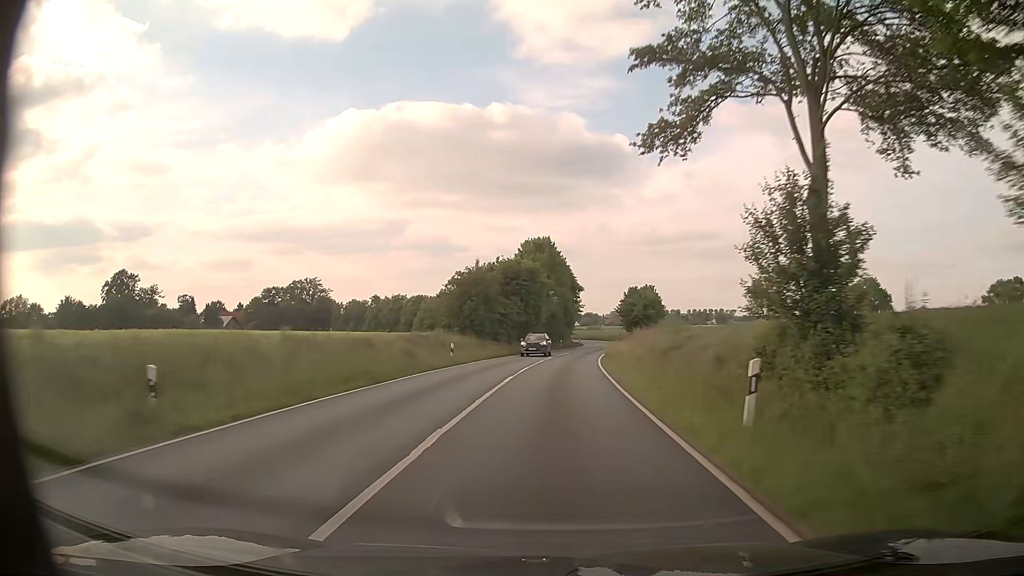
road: primary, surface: asphalt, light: Day
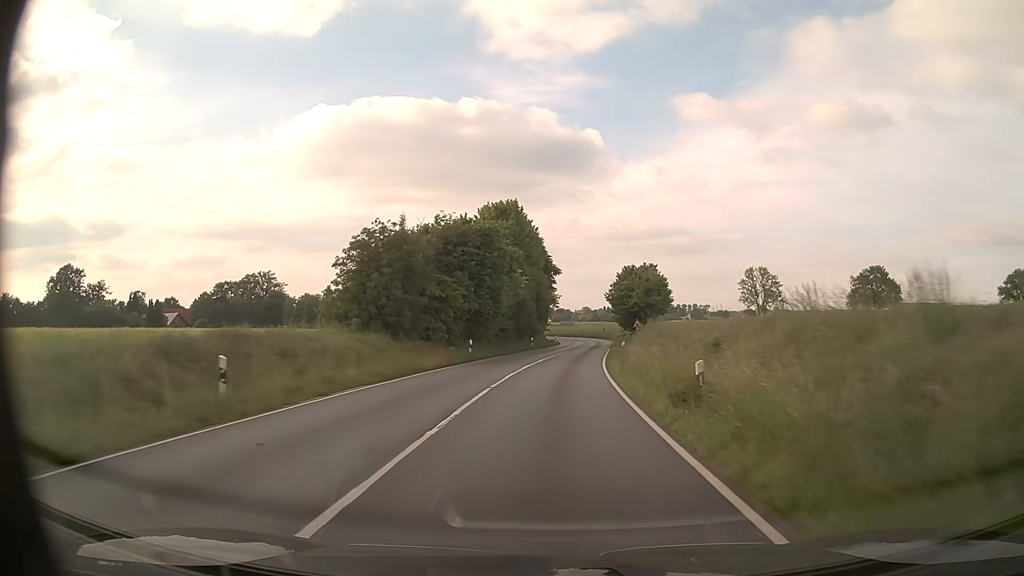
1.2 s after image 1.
(+0.5, +22.1) m; +3°
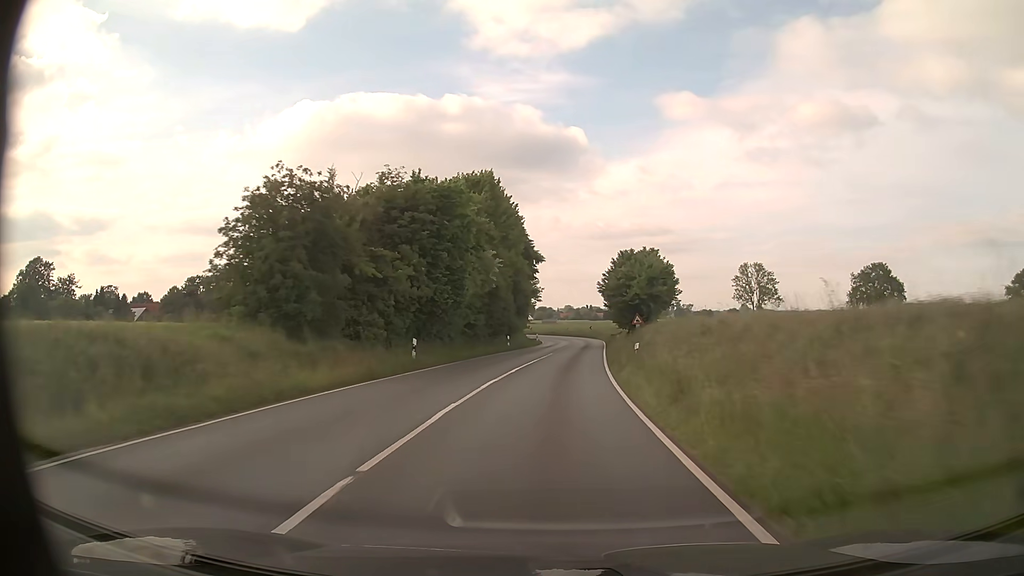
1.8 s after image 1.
(+0.1, +11.1) m; +1°
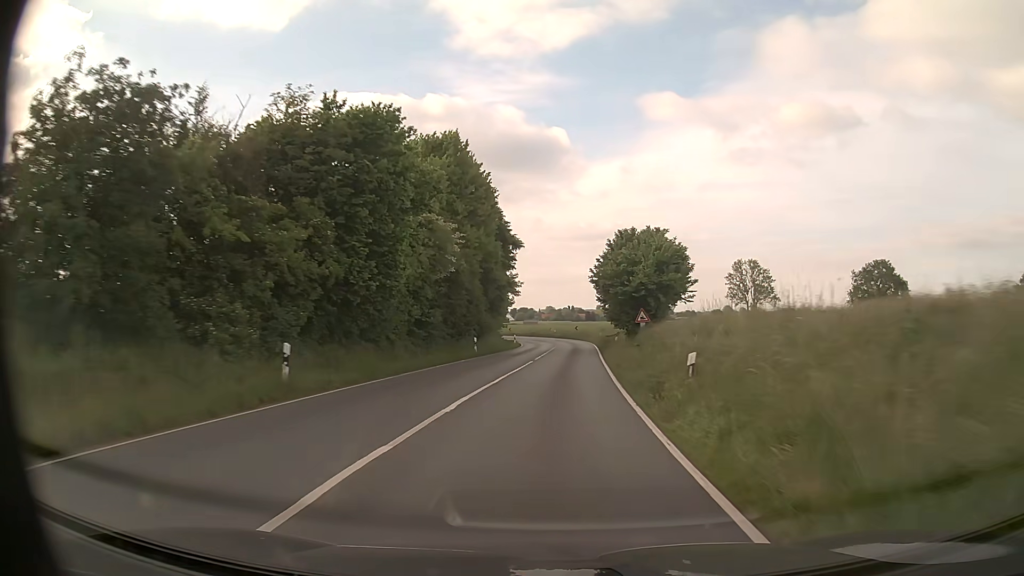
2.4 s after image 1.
(+0.2, +11.1) m; +2°
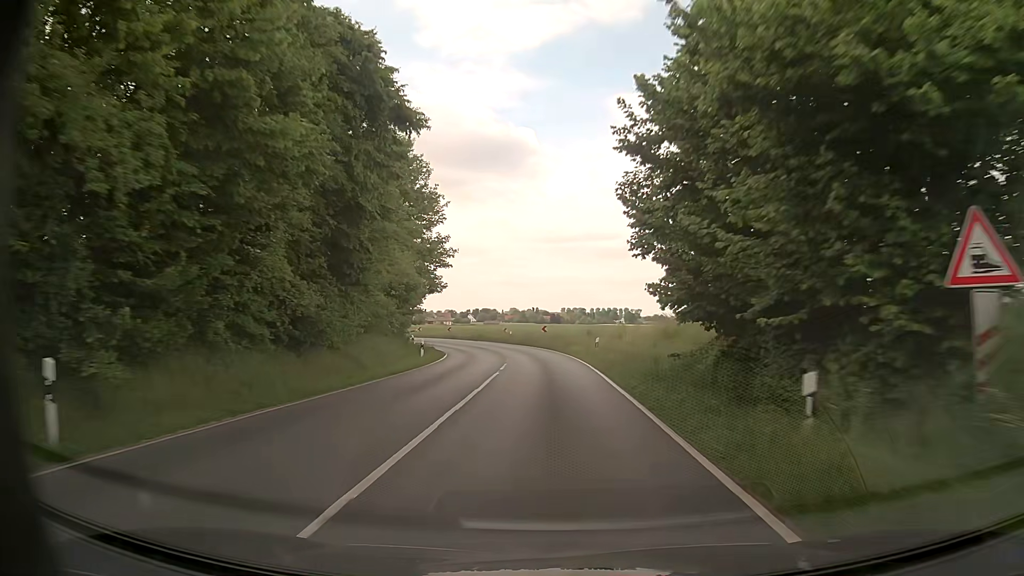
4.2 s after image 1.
(+1.0, +32.2) m; +3°
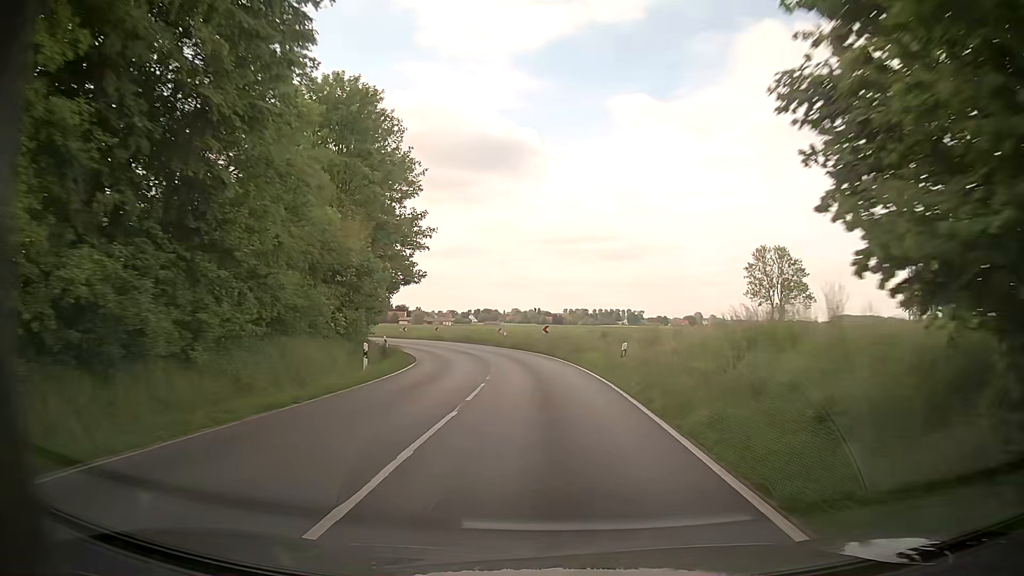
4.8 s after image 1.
(0.0, +10.1) m; 0°
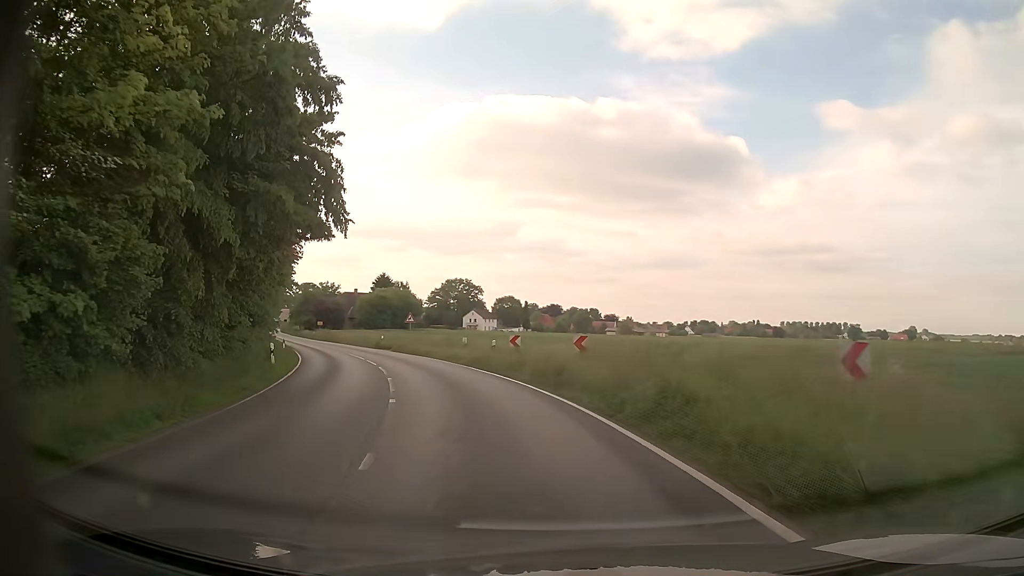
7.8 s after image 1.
(-4.4, +45.3) m; -18°
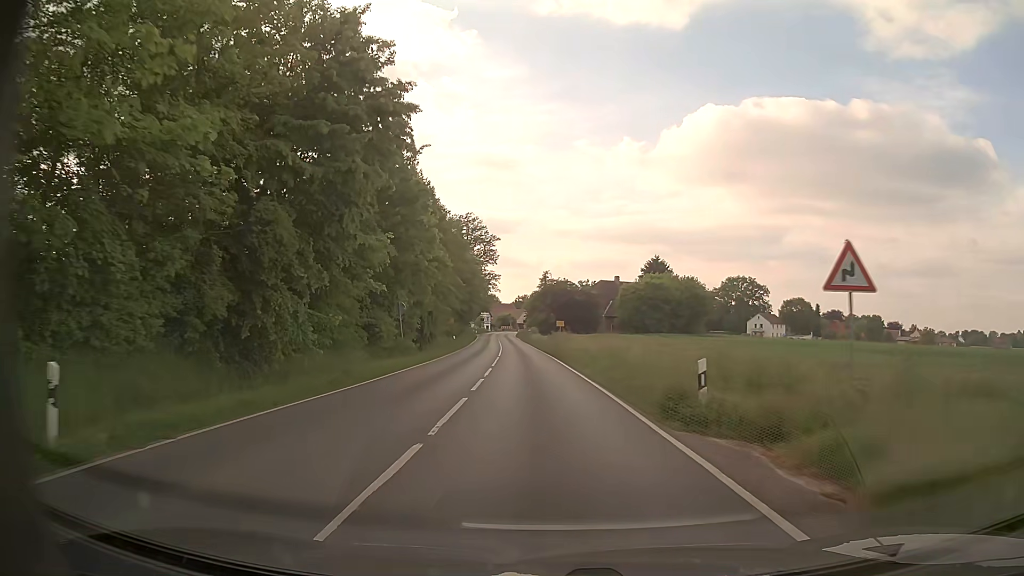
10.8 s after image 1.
(-10.4, +40.7) m; -23°
(0, +10) (0, +20) (-1, +30) (-1, +40) (-2, +50) (-3, +60) (-3, +70) (-4, +80) (-5, +90) (-6, +100) m
